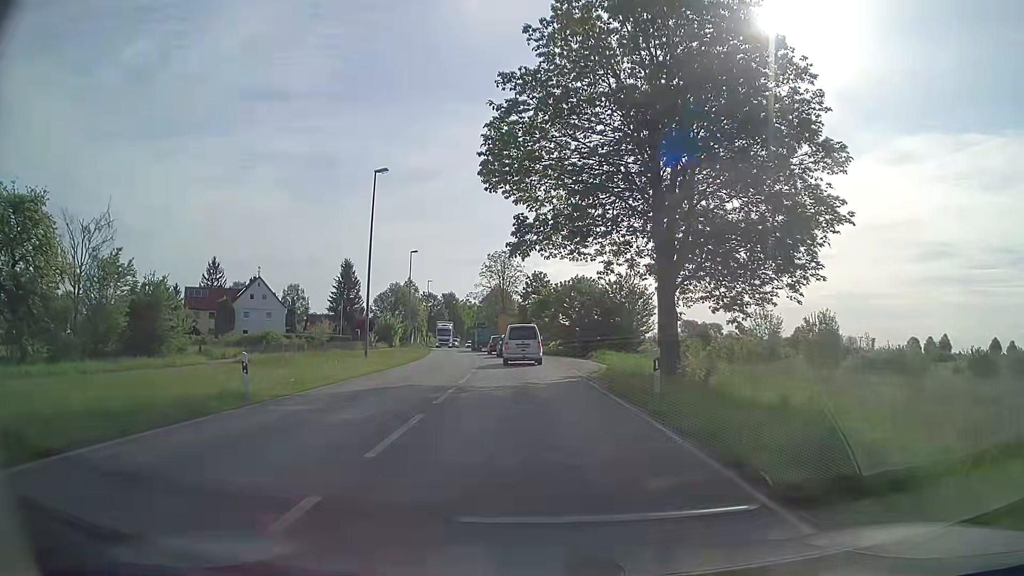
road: secondary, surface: asphalt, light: Day
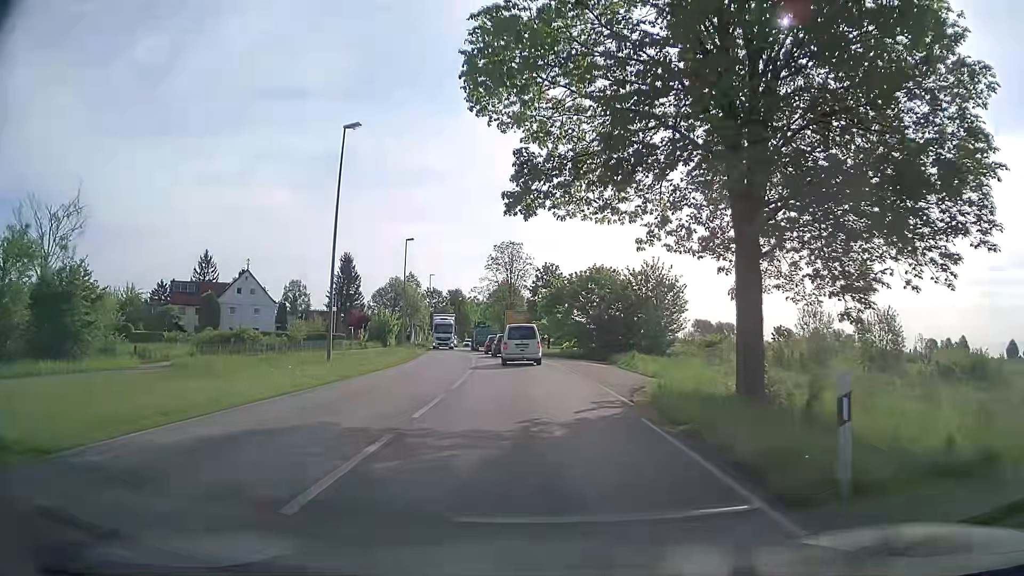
(-0.1, +8.5) m; -1°
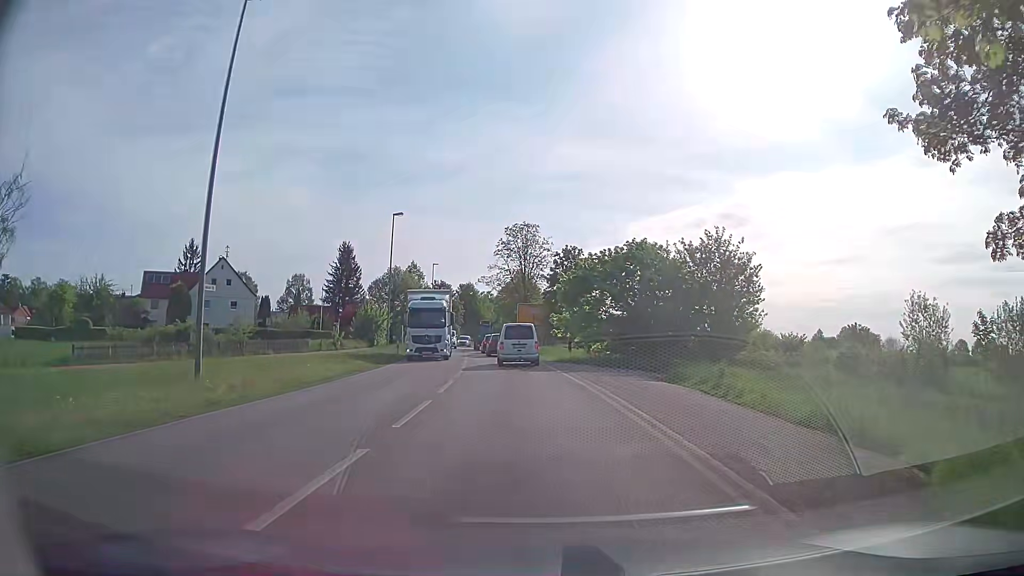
(-0.2, +13.2) m; -1°
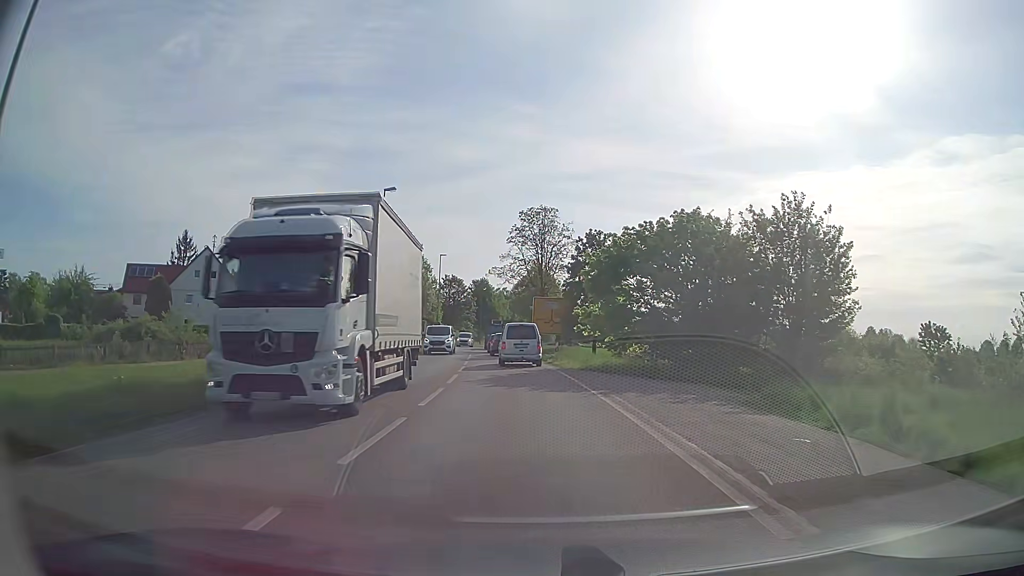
(-0.1, +8.9) m; 0°
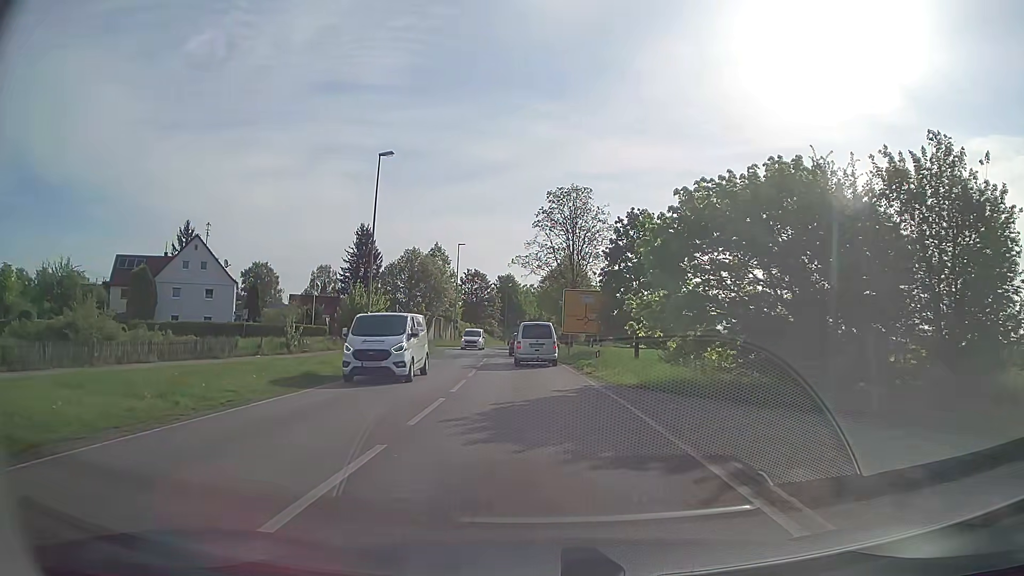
(-0.4, +8.9) m; -3°
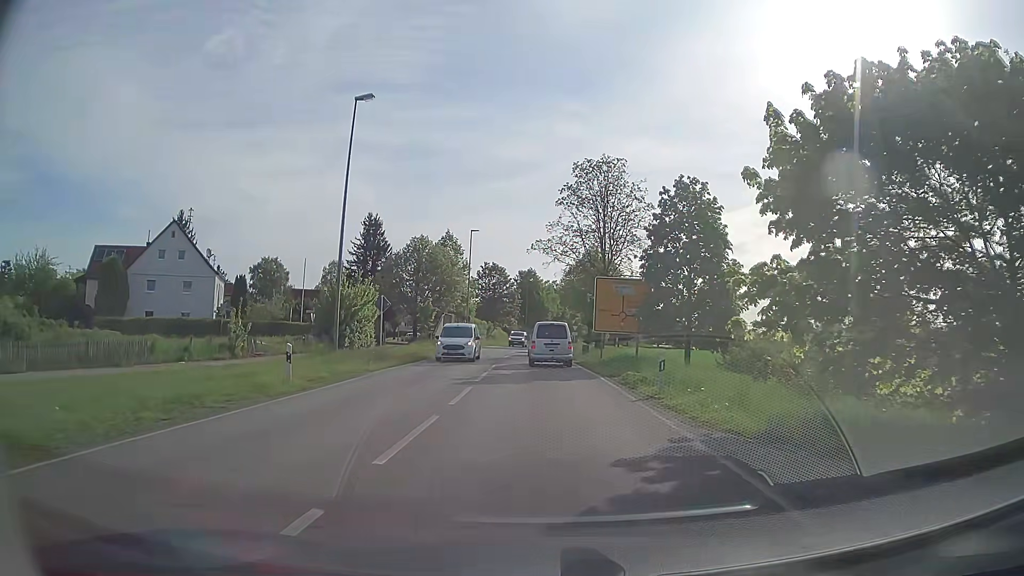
(-0.2, +9.0) m; -2°
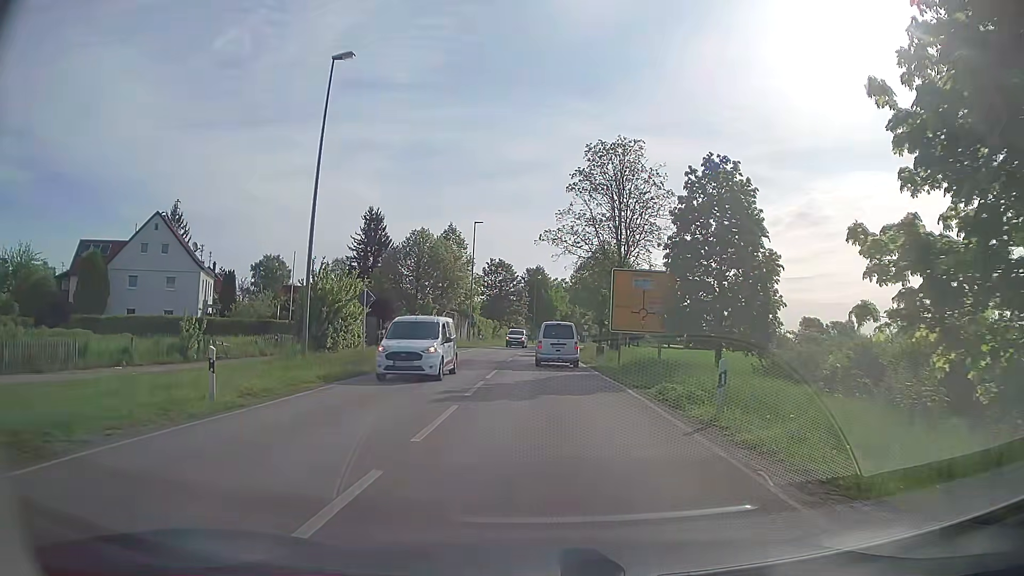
(0.0, +4.5) m; -1°
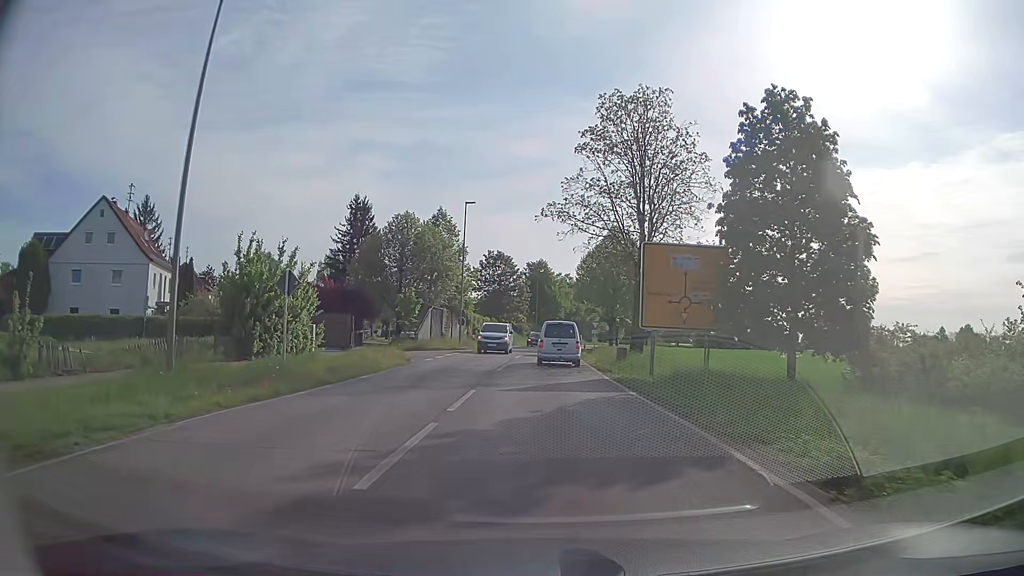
(-0.1, +8.7) m; 0°
(0, +10) (0, +20) (0, +30) (0, +40) (0, +50) (+1, +60) (+1, +70) (+2, +80) (+4, +90) (+5, +100) m
